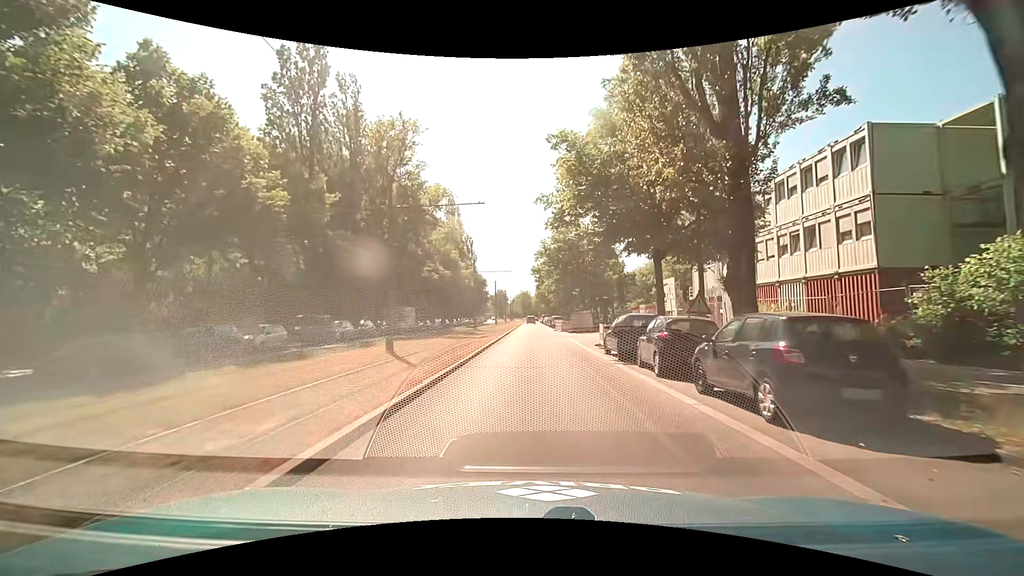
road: secondary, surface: asphalt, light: Day
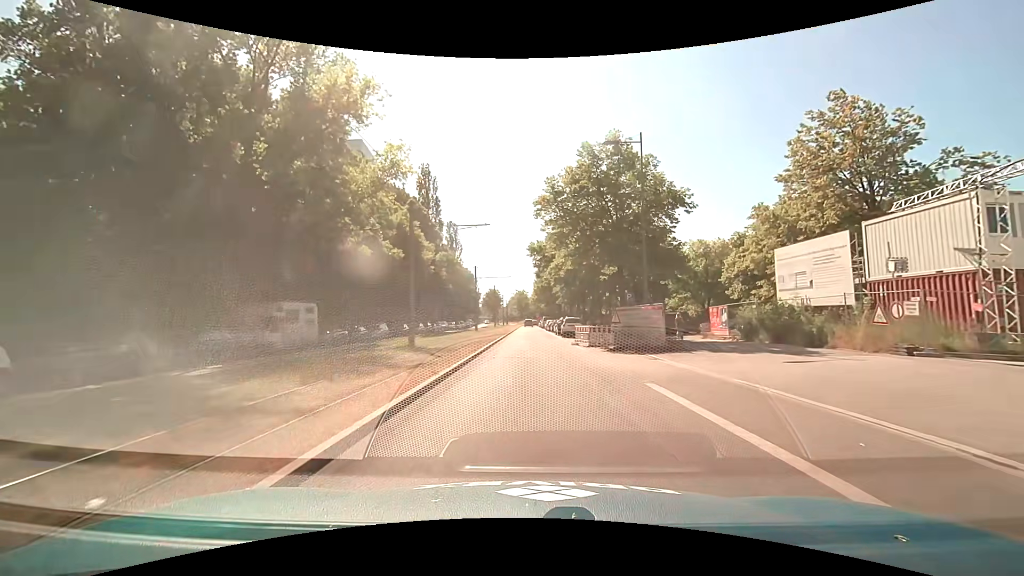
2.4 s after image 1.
(+0.1, +25.4) m; 0°
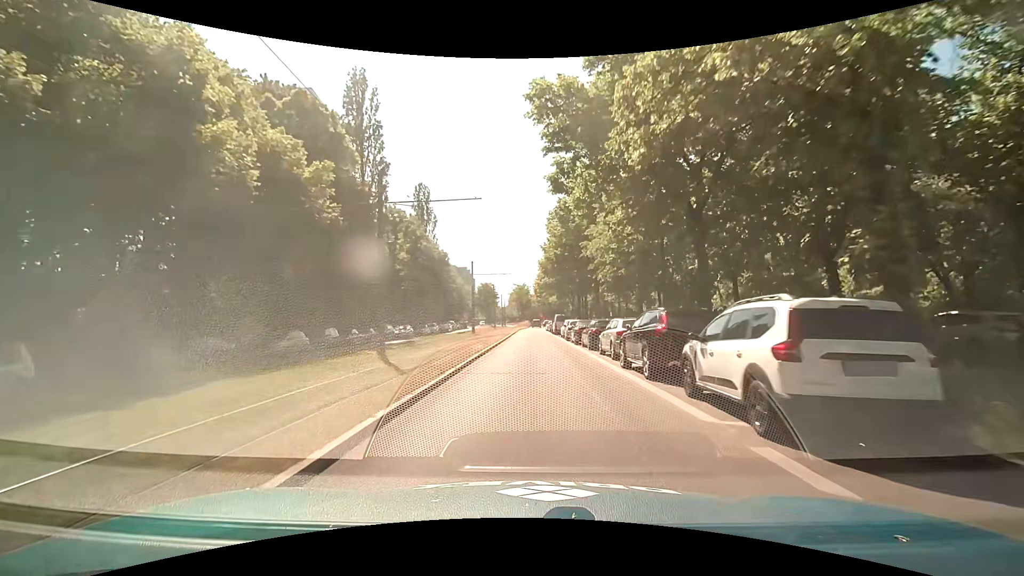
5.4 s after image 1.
(0.0, +34.4) m; -1°
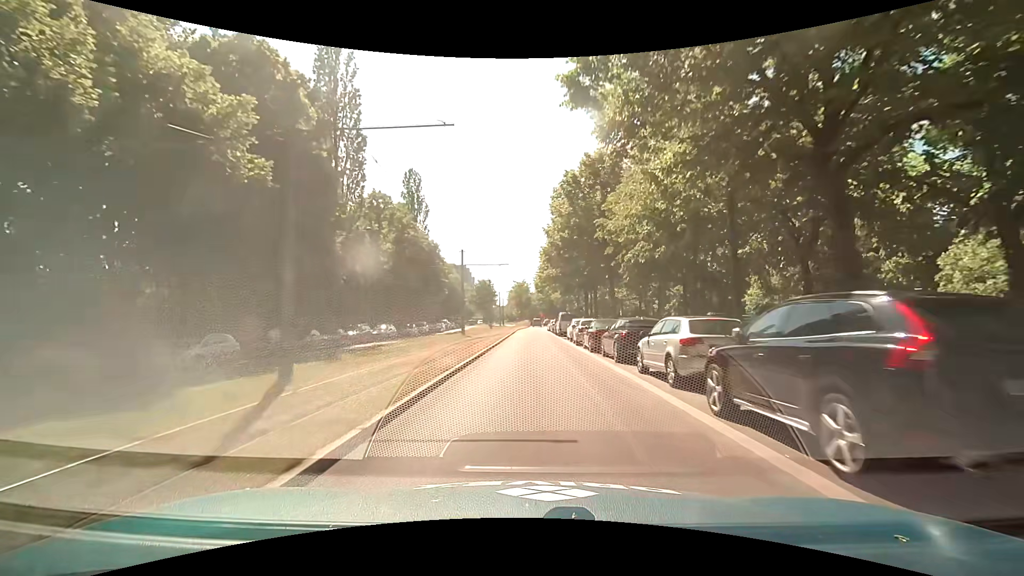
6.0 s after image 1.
(+0.1, +7.2) m; +1°
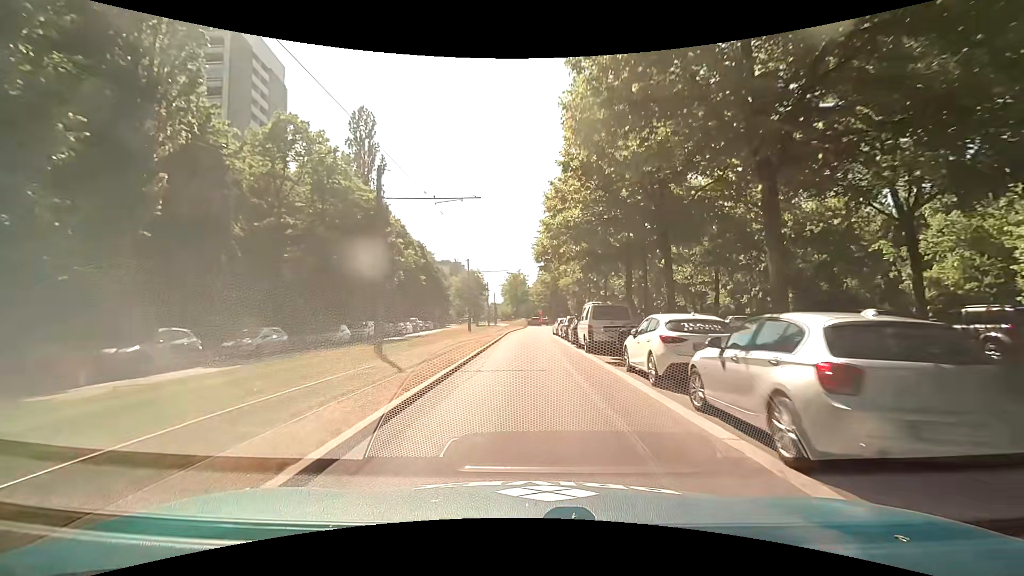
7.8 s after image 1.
(-0.2, +22.0) m; 0°
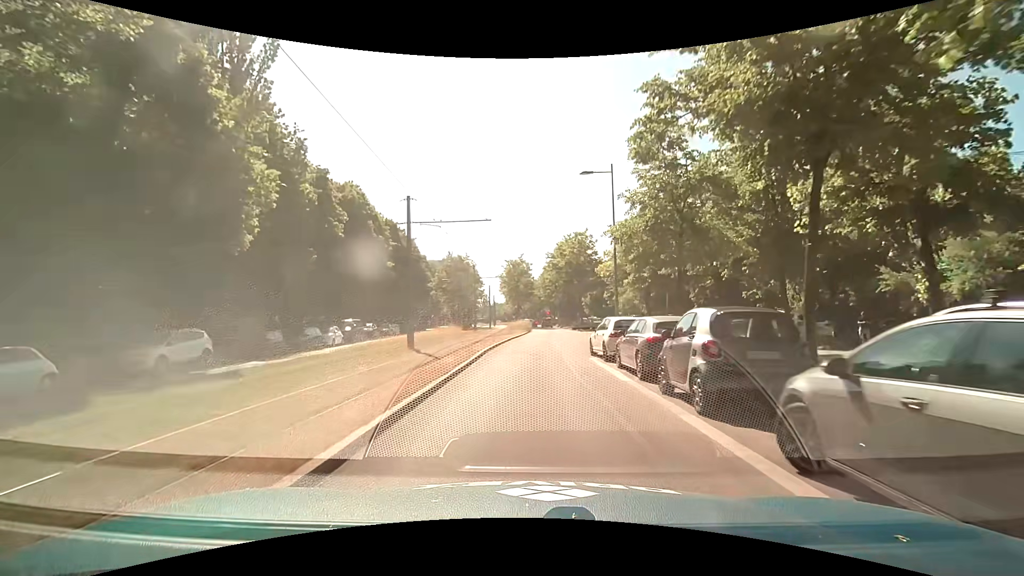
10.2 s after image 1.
(-0.3, +24.4) m; -1°
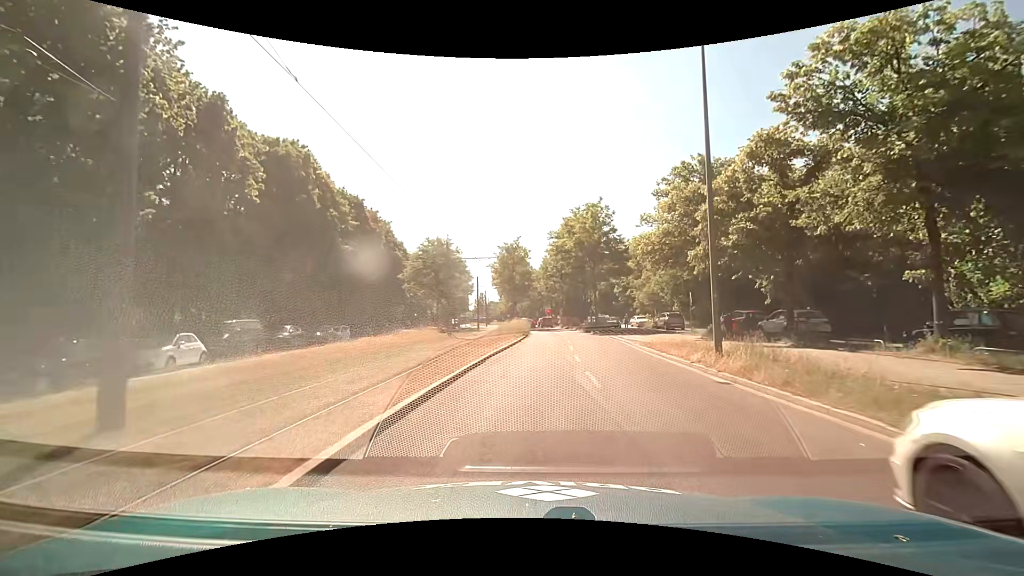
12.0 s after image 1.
(-0.1, +16.1) m; +1°
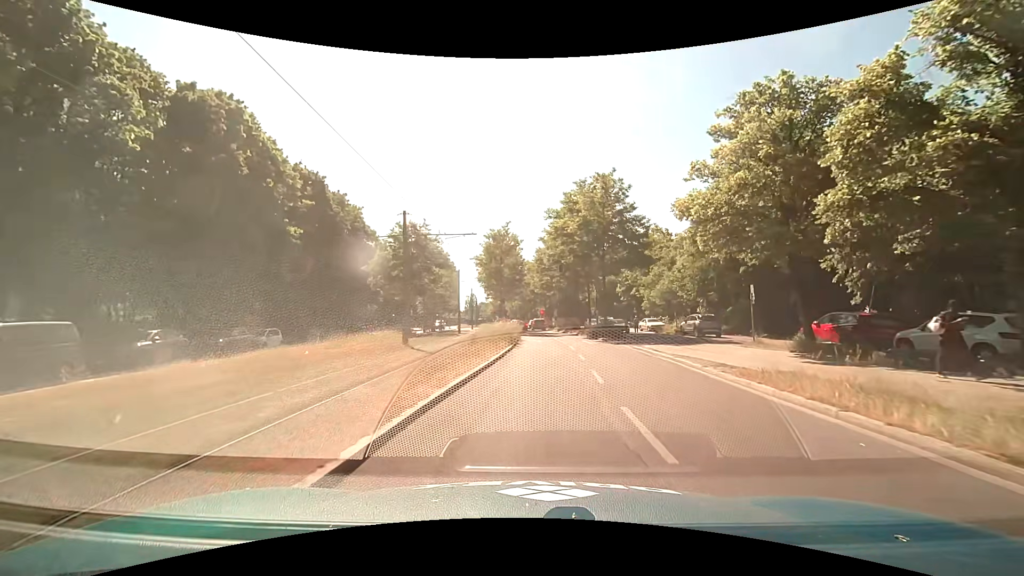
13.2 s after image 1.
(-0.1, +10.8) m; 0°
